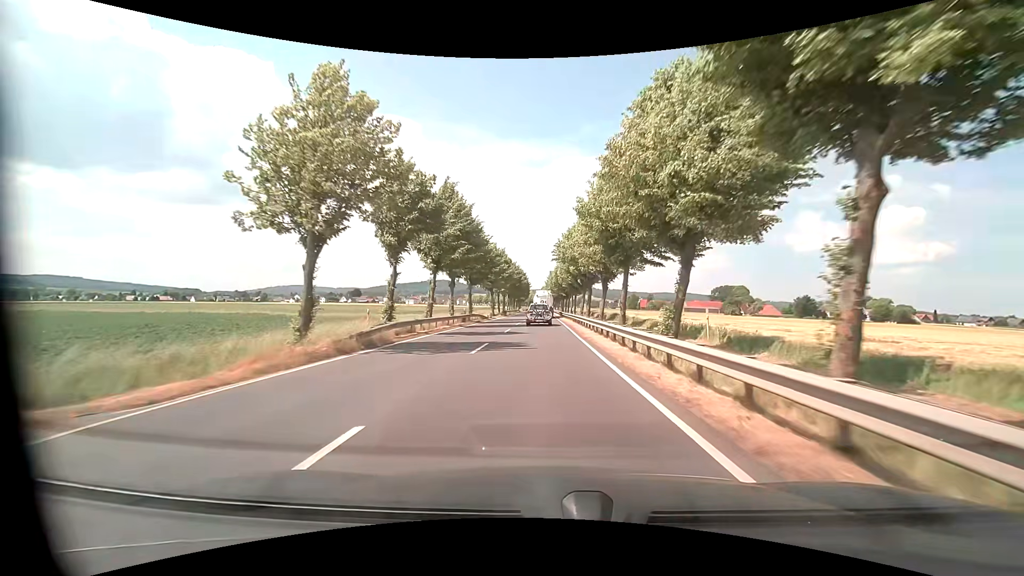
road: primary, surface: asphalt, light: Day
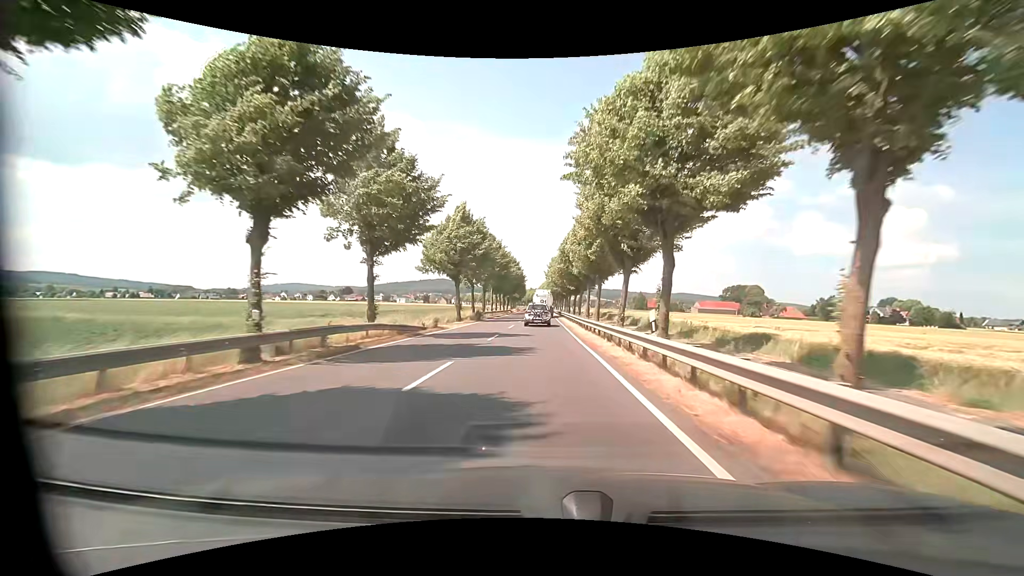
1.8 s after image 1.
(0.0, +30.3) m; 0°
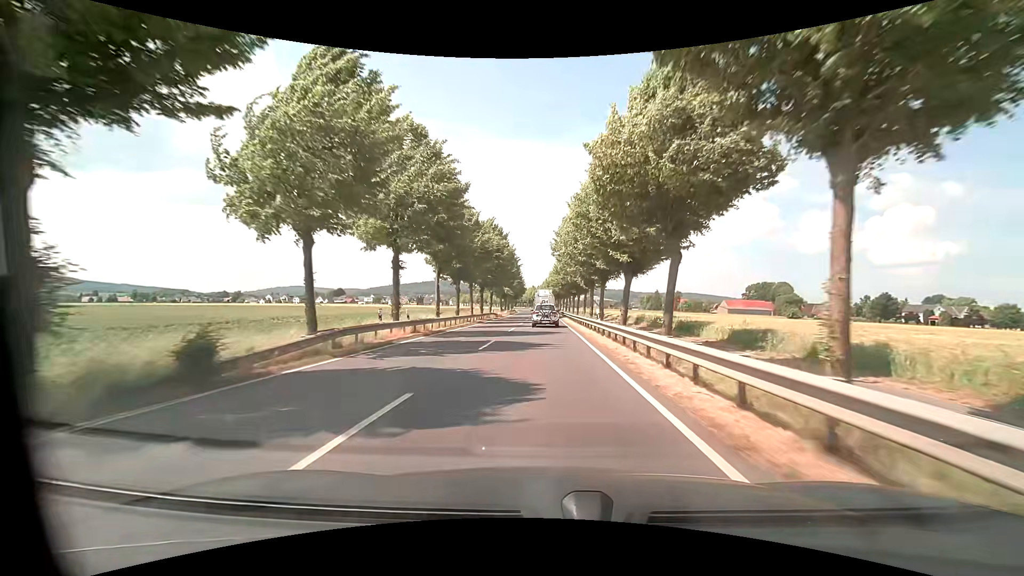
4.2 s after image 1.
(-0.4, +40.0) m; -1°
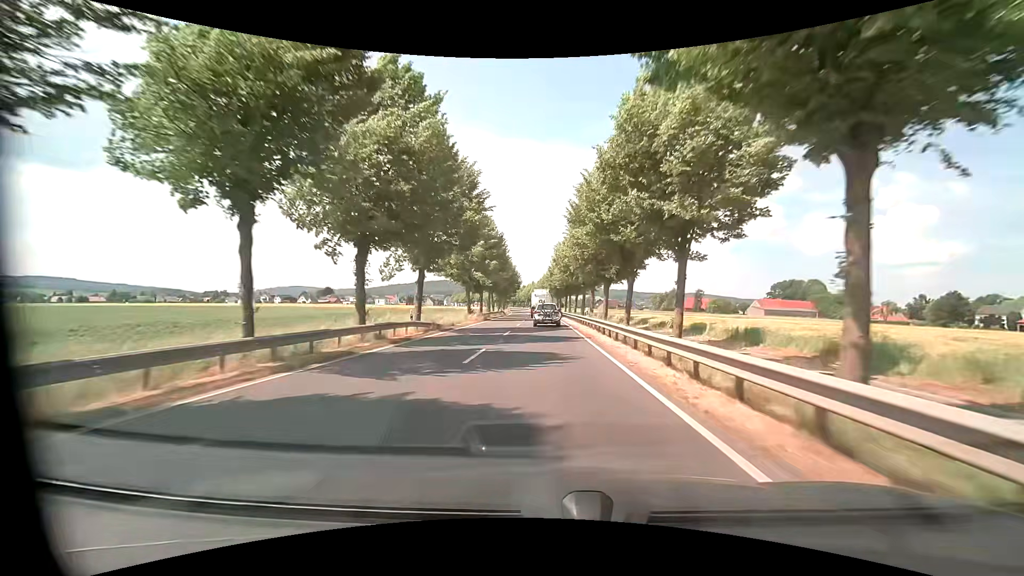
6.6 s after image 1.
(-0.1, +39.9) m; 0°
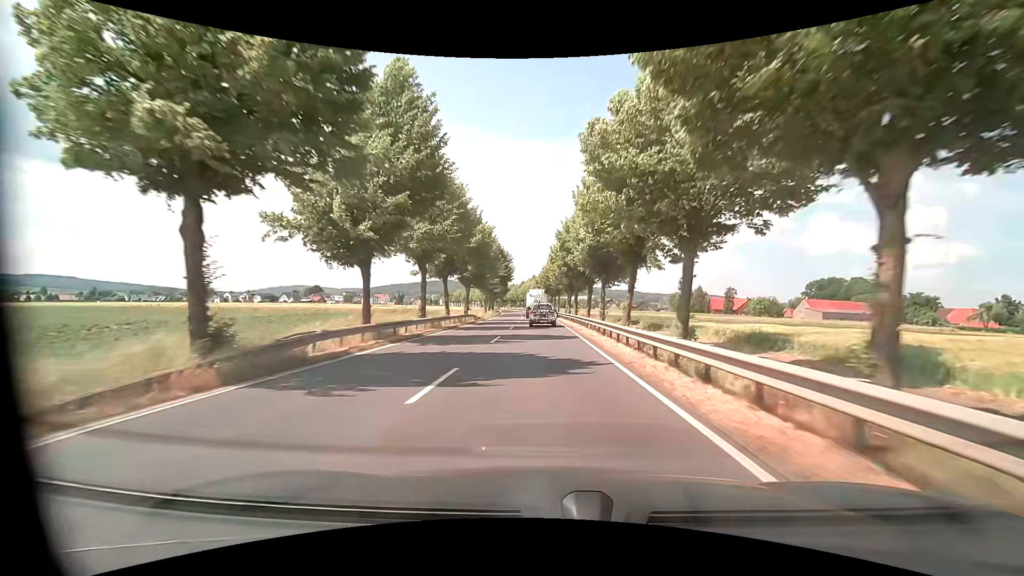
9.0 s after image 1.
(-0.4, +40.5) m; -1°
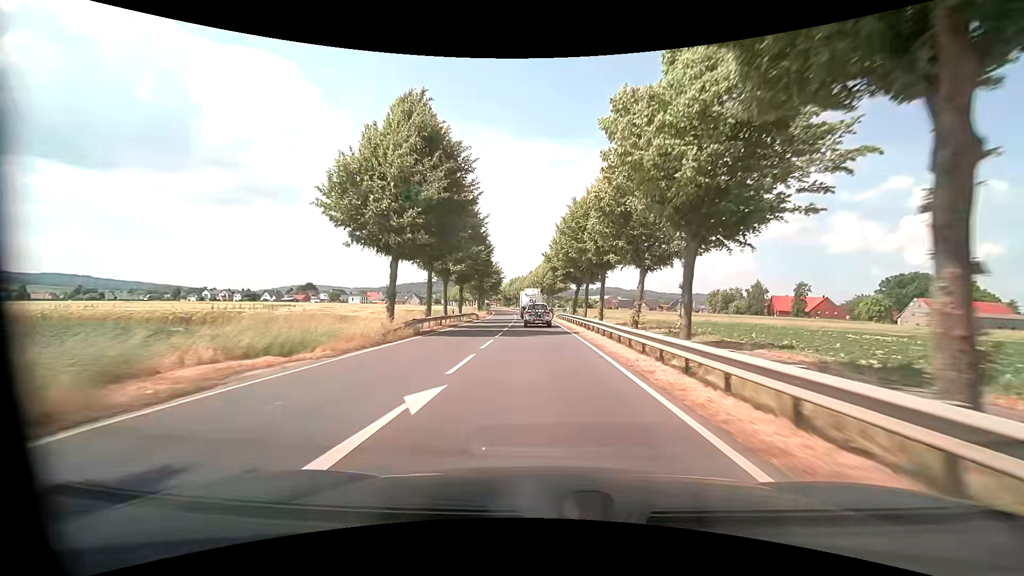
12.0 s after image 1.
(-0.9, +51.2) m; -2°
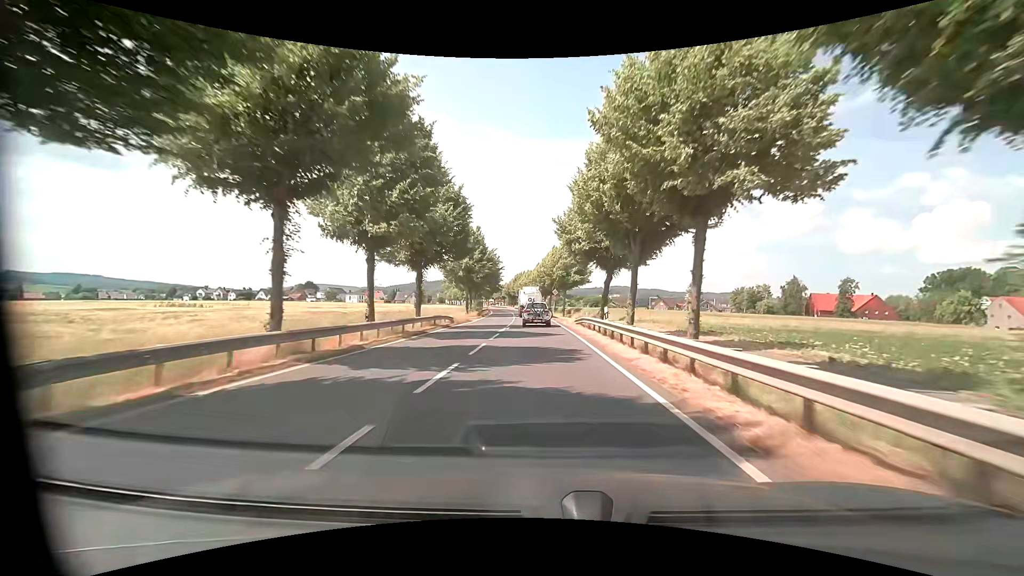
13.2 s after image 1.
(-0.2, +20.3) m; -1°
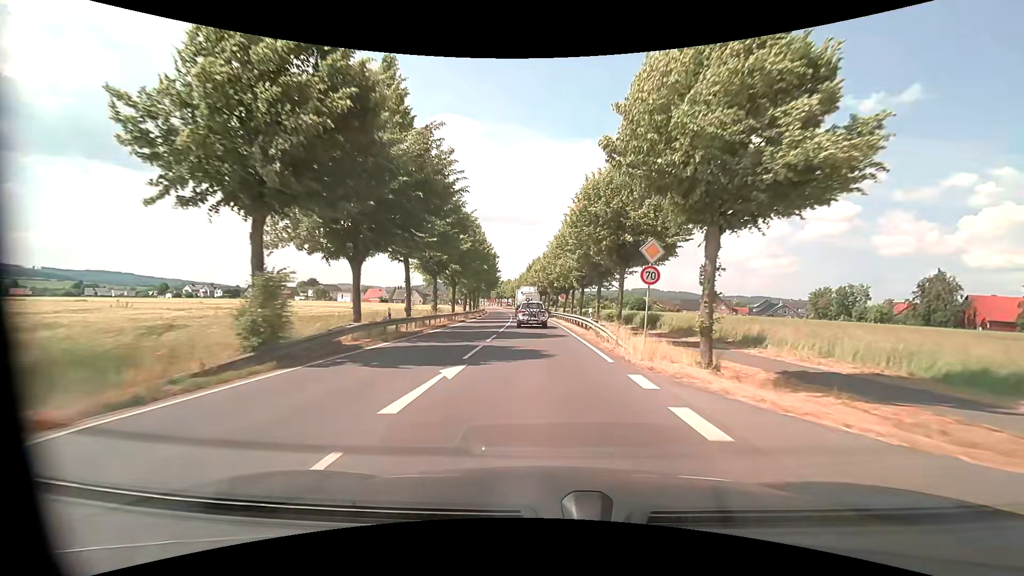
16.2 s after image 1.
(-1.1, +49.1) m; -3°
(0, +10) (0, +20) (0, +30) (-1, +40) (-1, +50) (-2, +60) (-3, +70) (-4, +80) (-5, +90) (-6, +100) m
